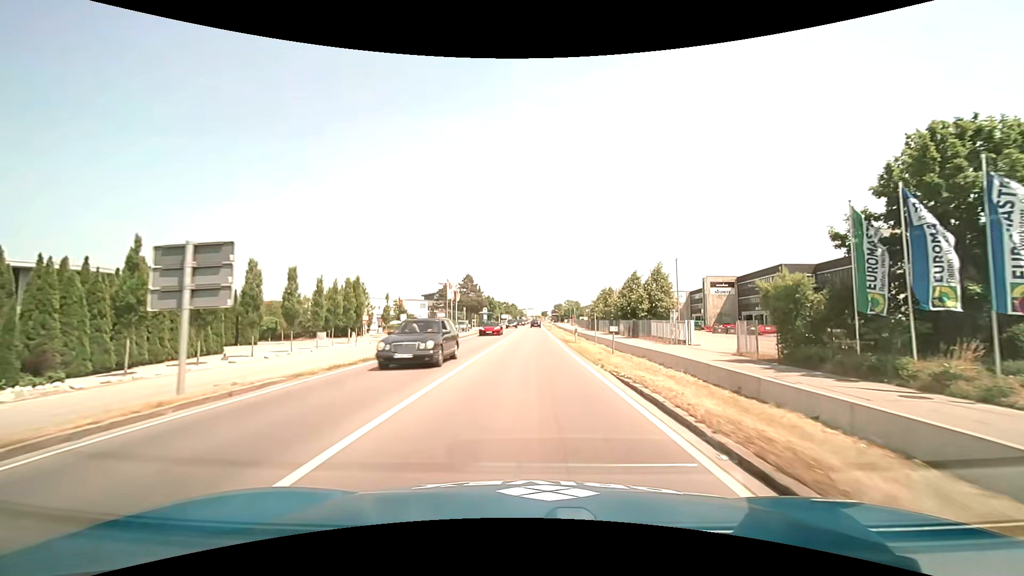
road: primary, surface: asphalt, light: Day
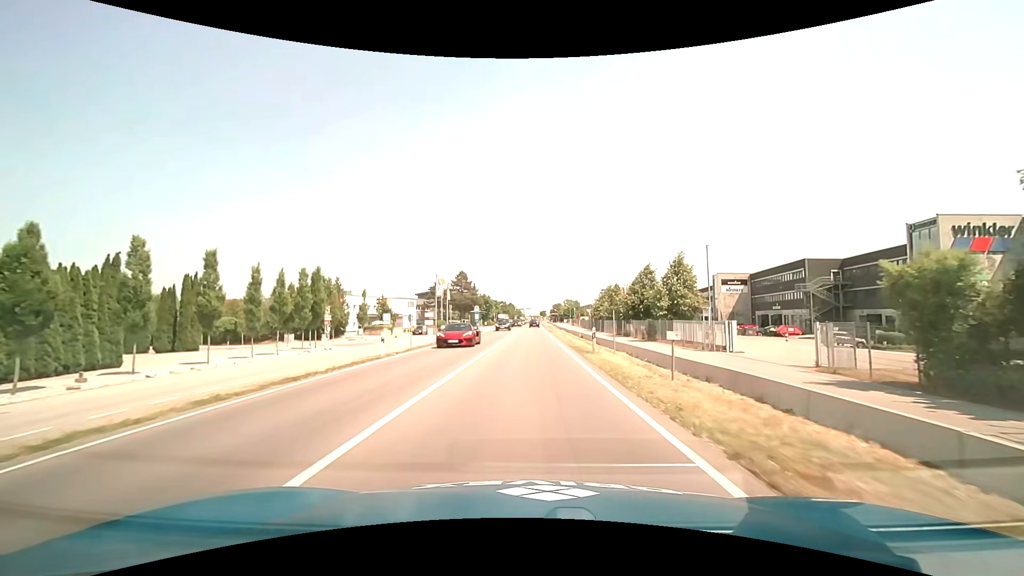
(0.0, +9.1) m; 0°
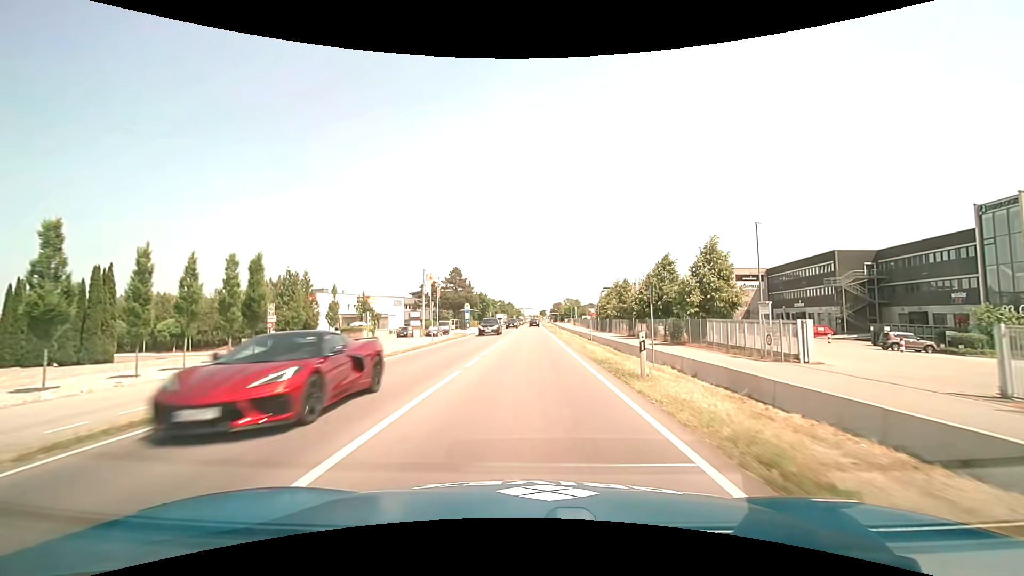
(0.0, +9.1) m; 0°
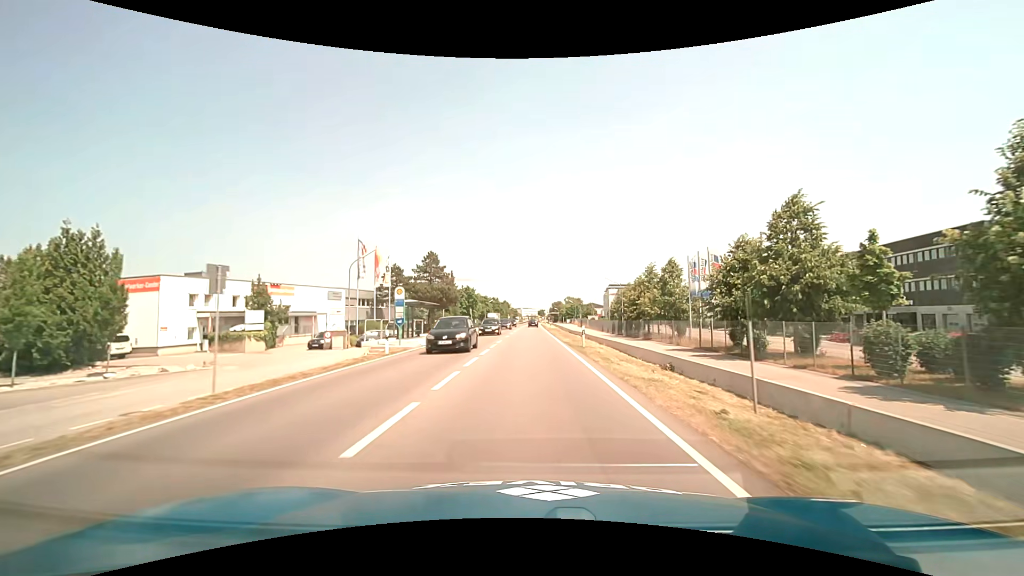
(0.0, +27.4) m; 0°
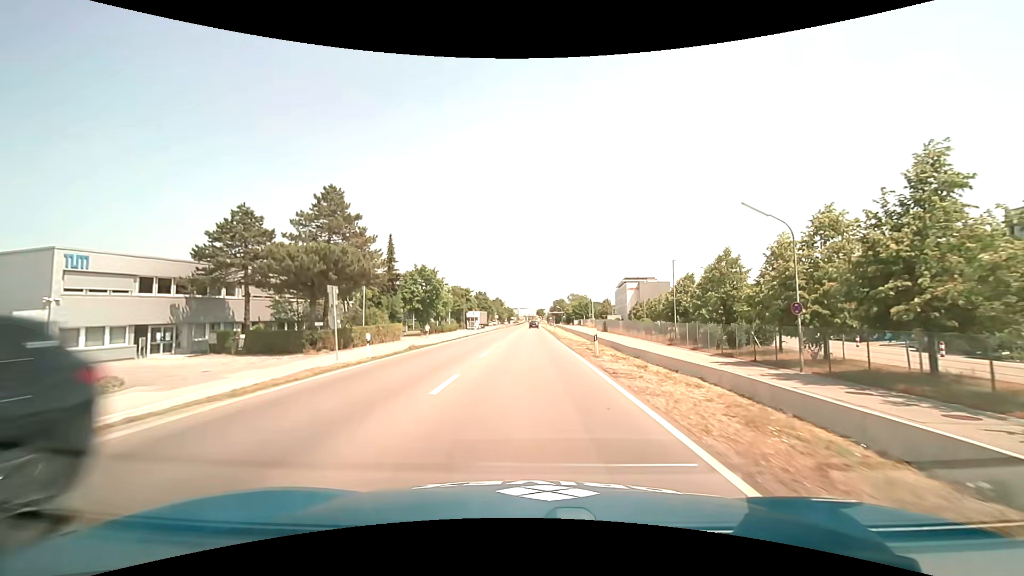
(+0.1, +45.6) m; 0°
(0, +10) (0, +20) (0, +30) (0, +40) (0, +50) (0, +60) (+1, +70) (+1, +80) (+1, +90) (+1, +100) m
